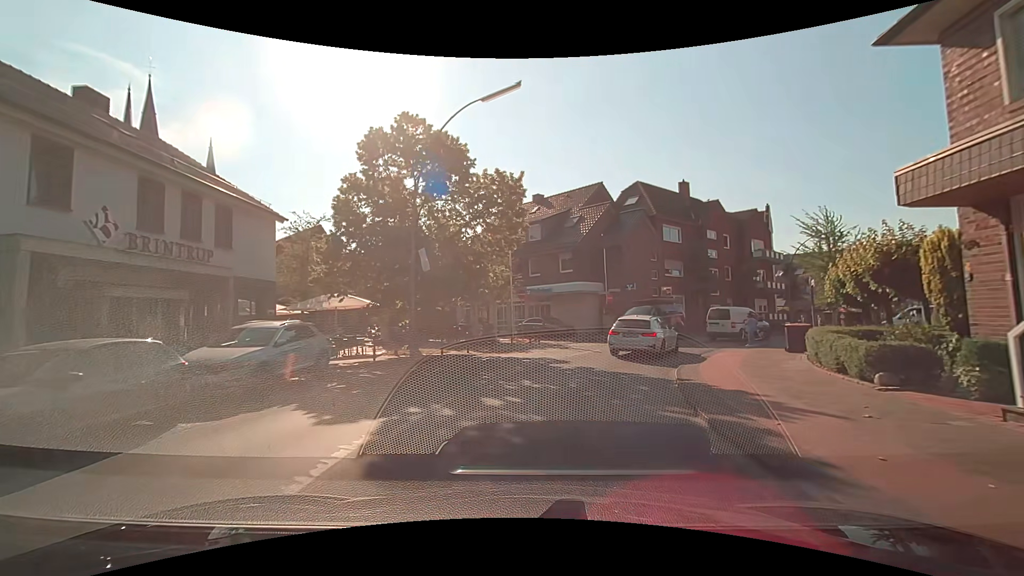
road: secondary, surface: asphalt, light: Day
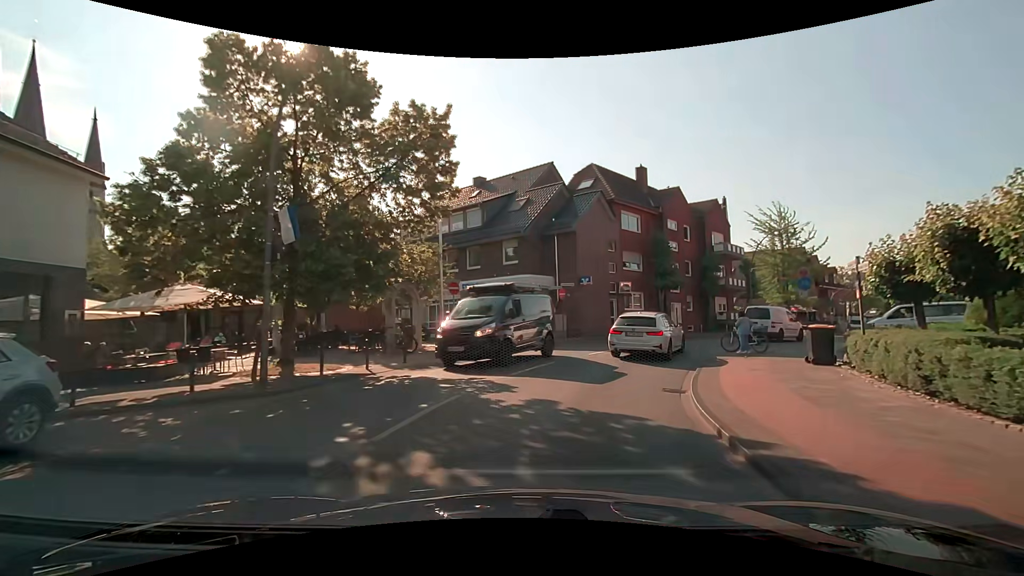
(+0.2, +5.9) m; +7°
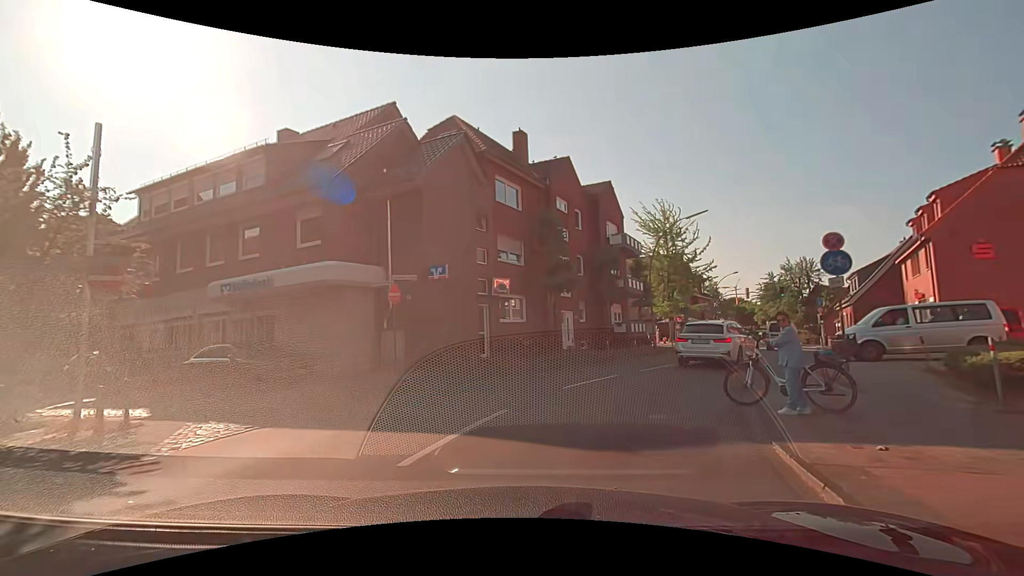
(+1.1, +12.2) m; +14°
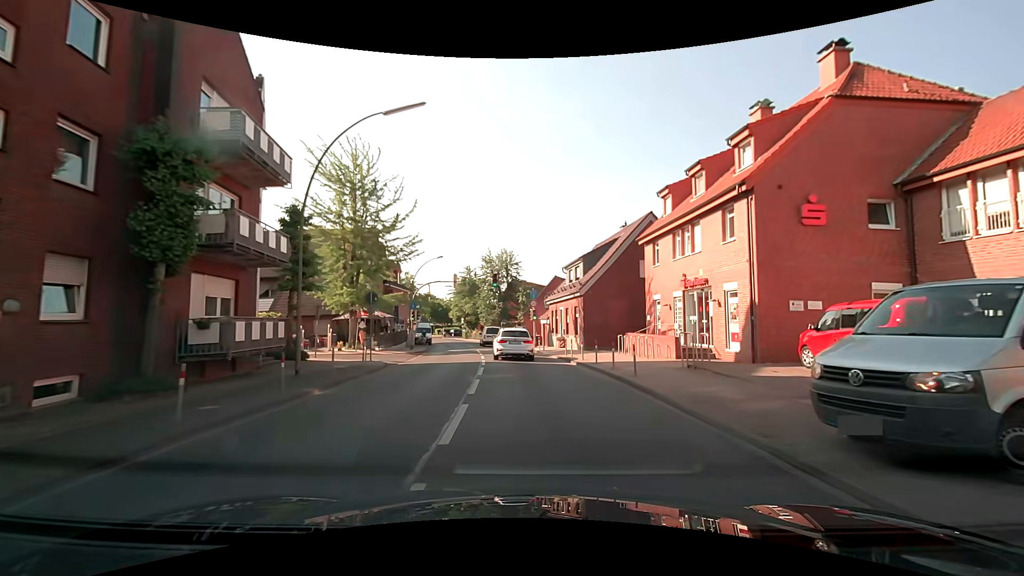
(+4.6, +17.2) m; +34°
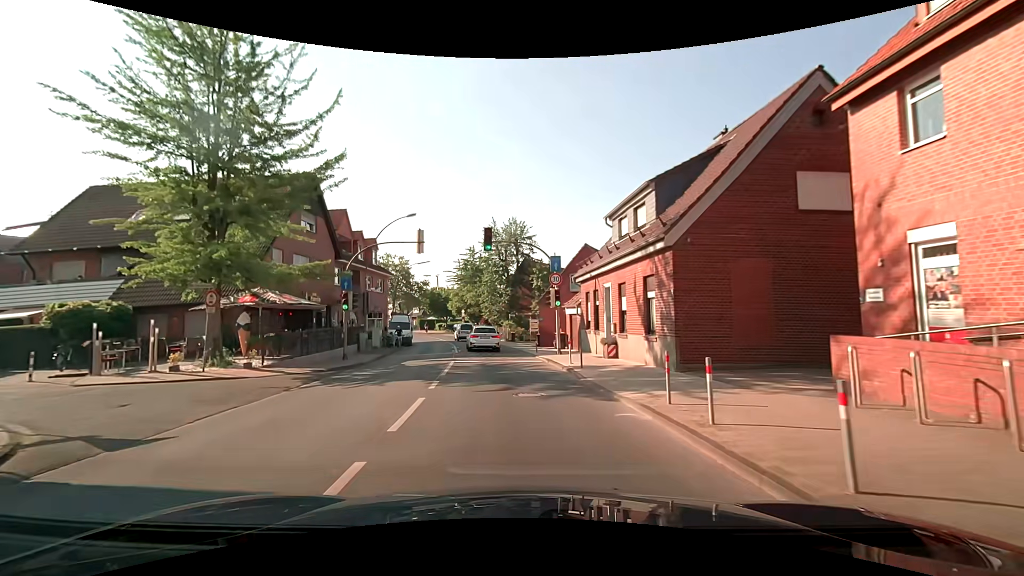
(+0.2, +17.4) m; -2°
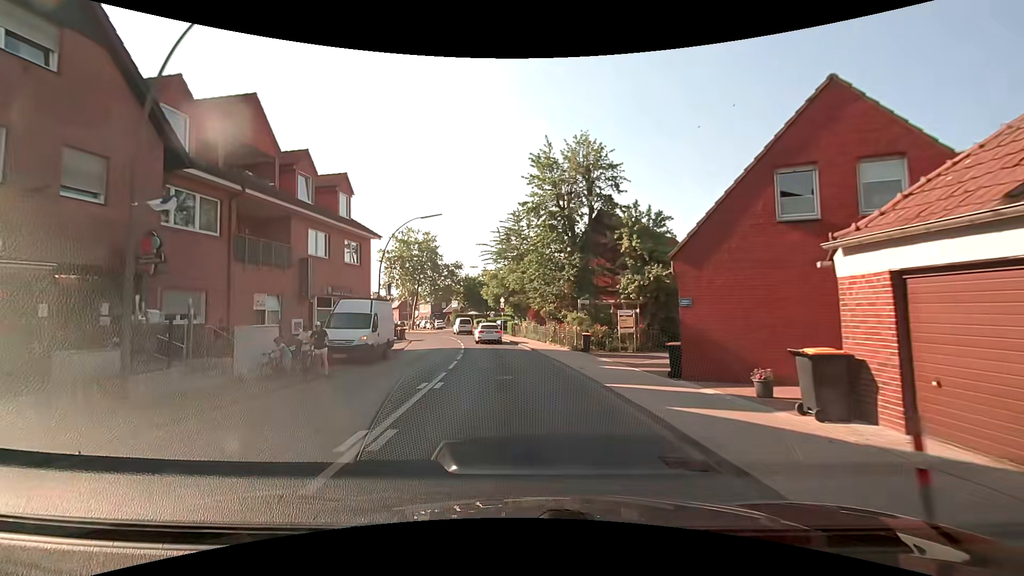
(-1.0, +23.2) m; -4°
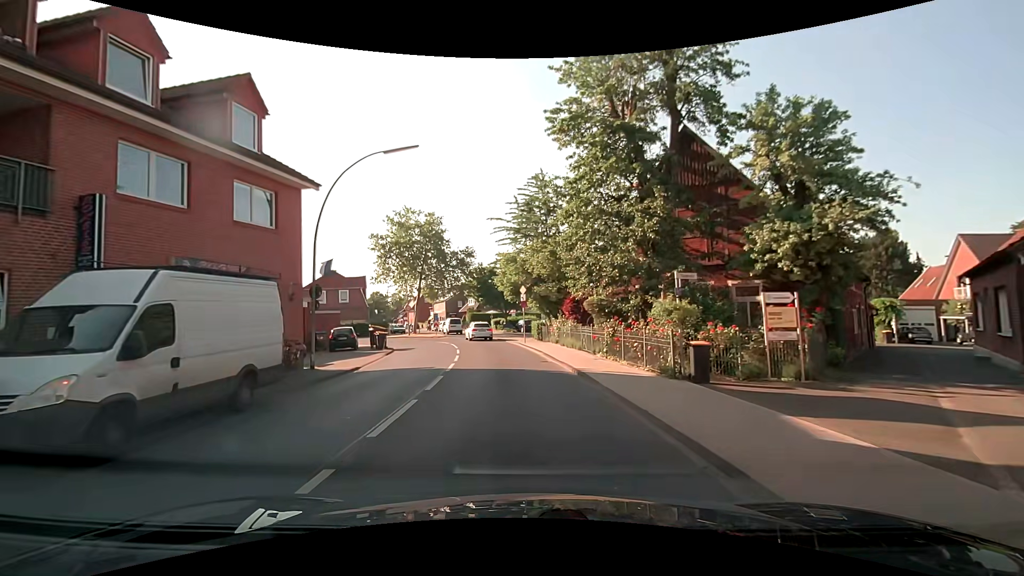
(-0.5, +13.5) m; -5°
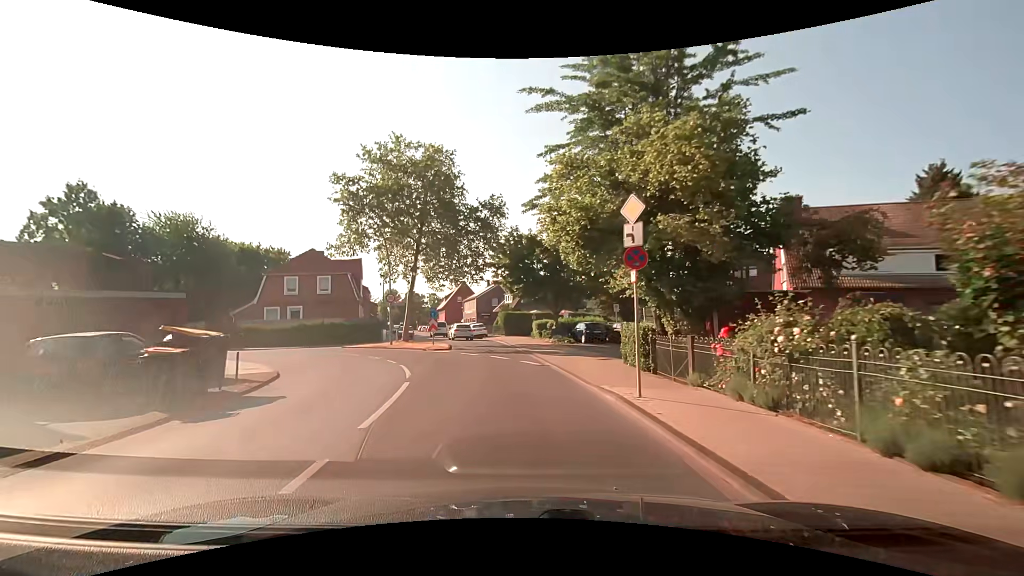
(-0.7, +22.4) m; -4°
(0, +10) (-1, +20) (-2, +30) (-4, +40) (-7, +49) (-9, +59) (-12, +69) (-14, +78) (-17, +88) (-19, +98) m
